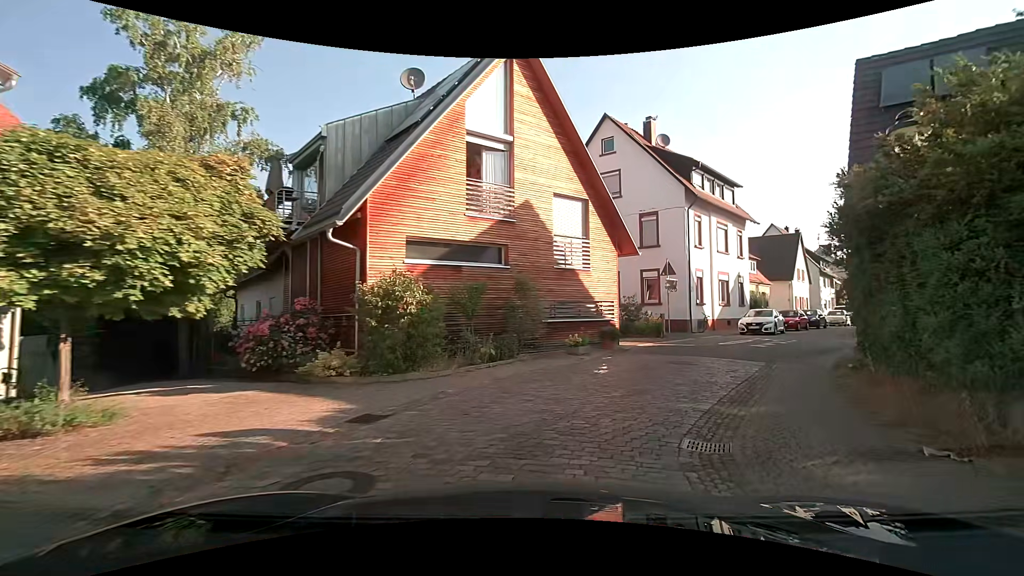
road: residential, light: Day
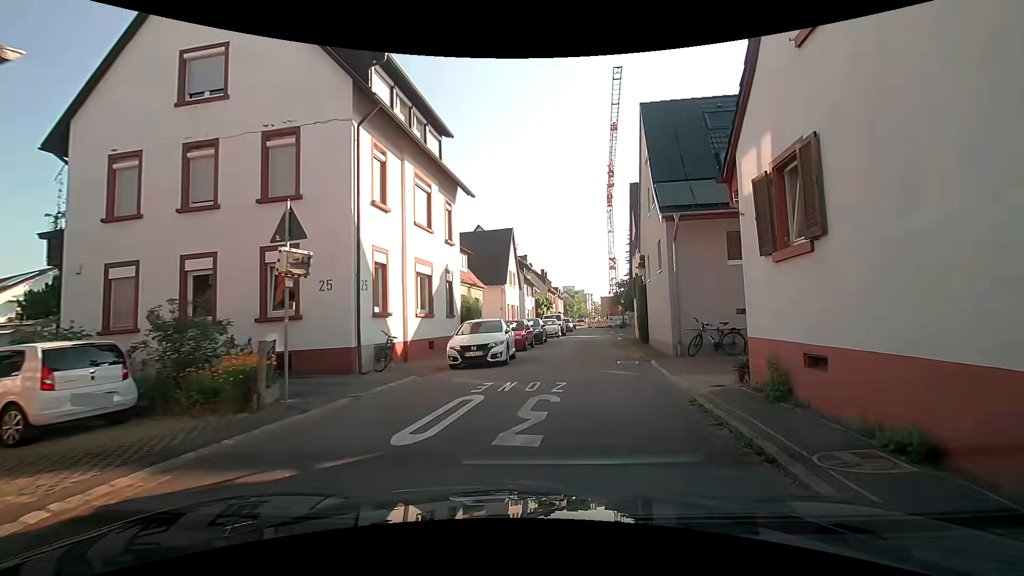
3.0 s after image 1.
(+4.4, +14.6) m; +32°
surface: asphalt
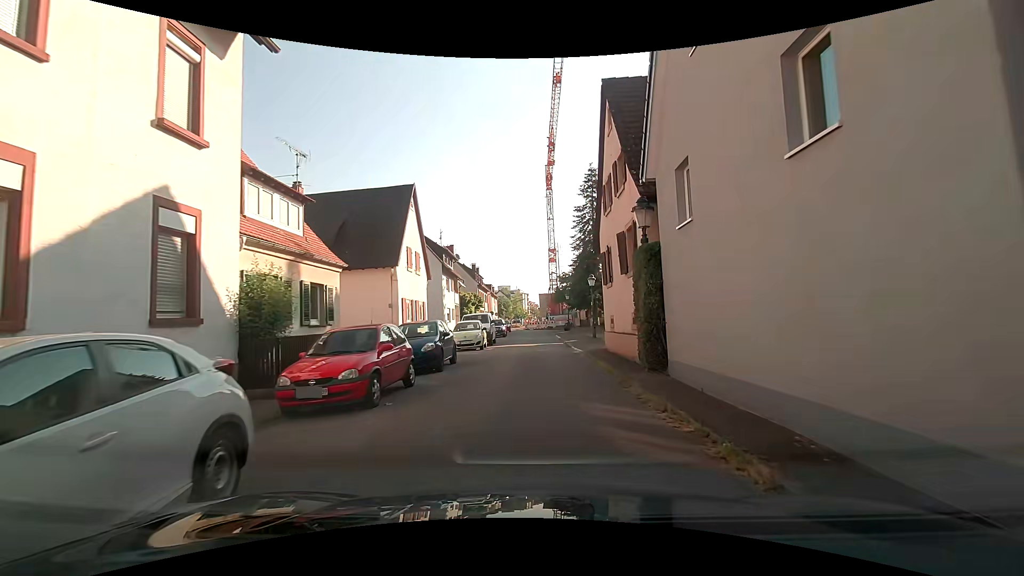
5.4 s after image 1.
(+0.8, +13.5) m; +7°
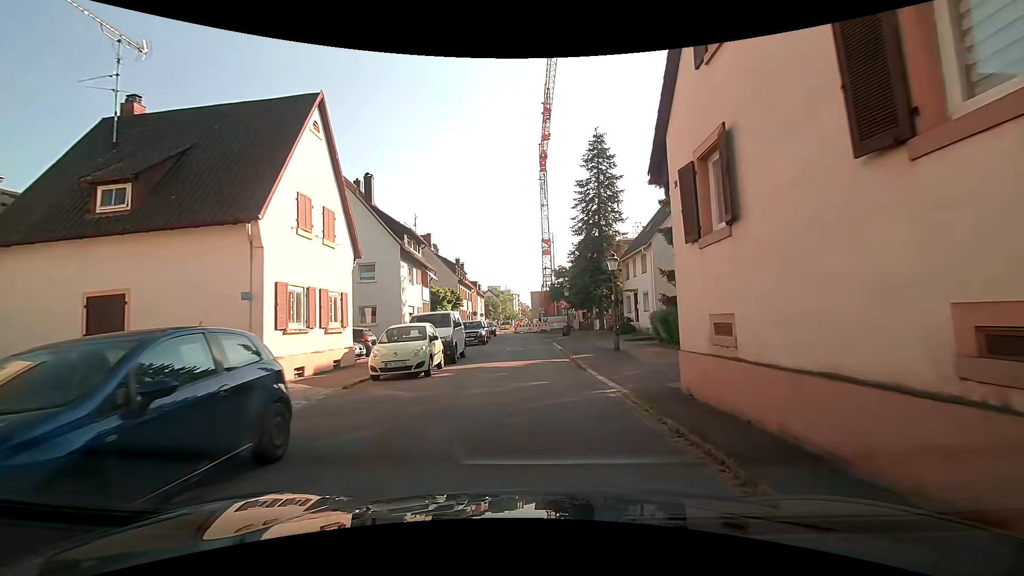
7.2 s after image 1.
(-0.1, +11.1) m; 0°
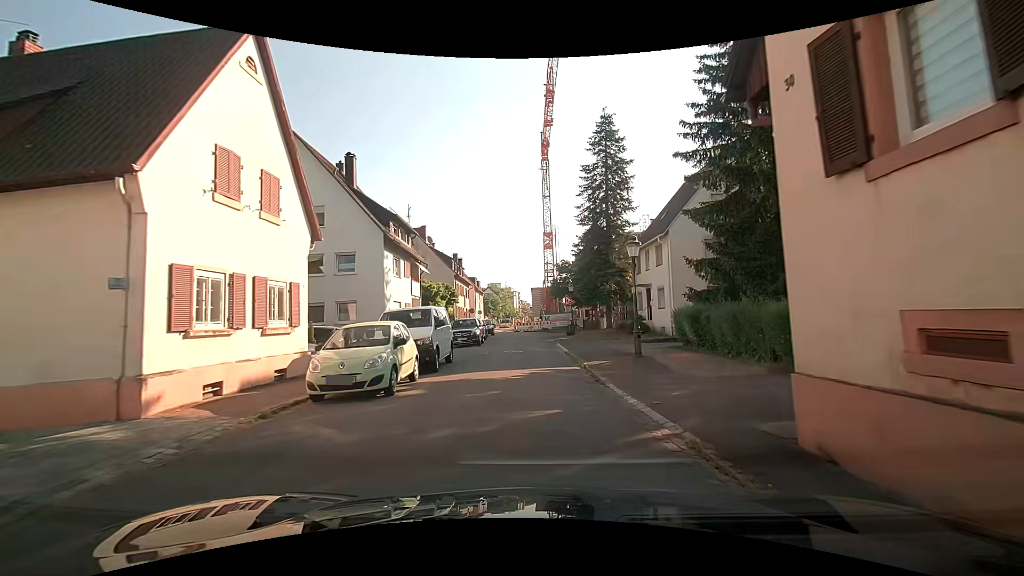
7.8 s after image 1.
(0.0, +3.8) m; -2°
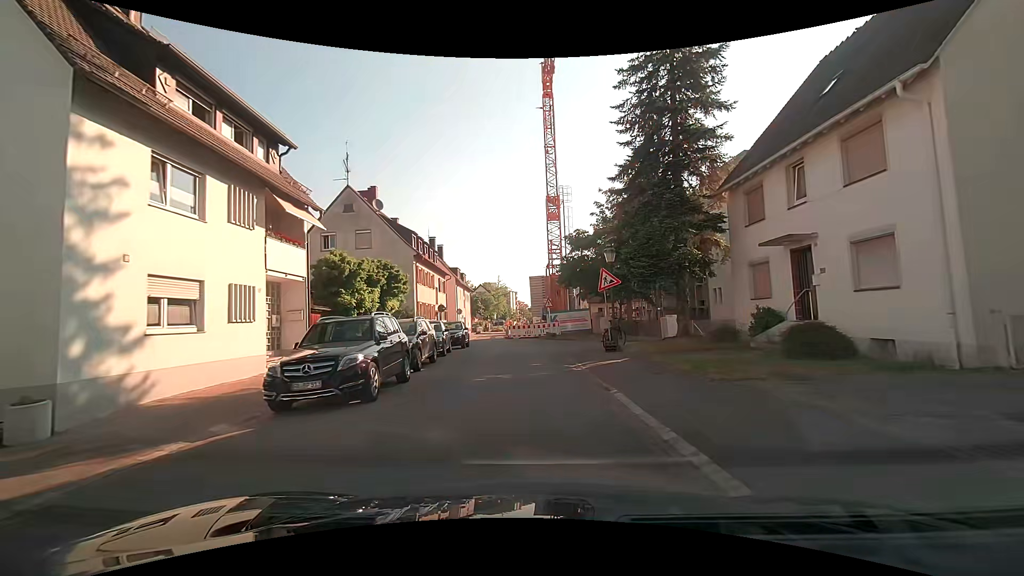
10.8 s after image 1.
(+0.7, +19.0) m; +3°
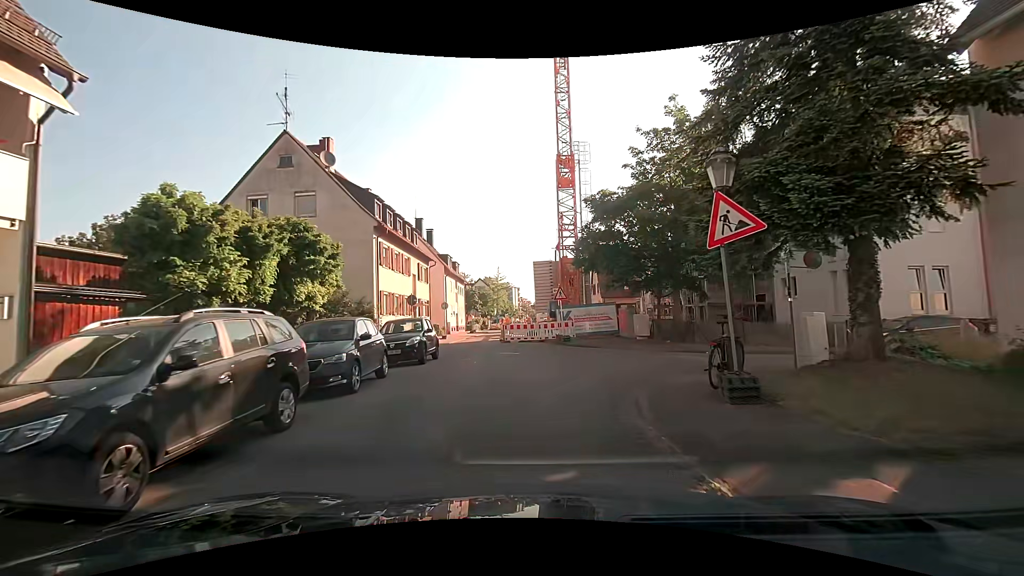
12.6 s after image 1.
(-0.2, +10.5) m; -2°
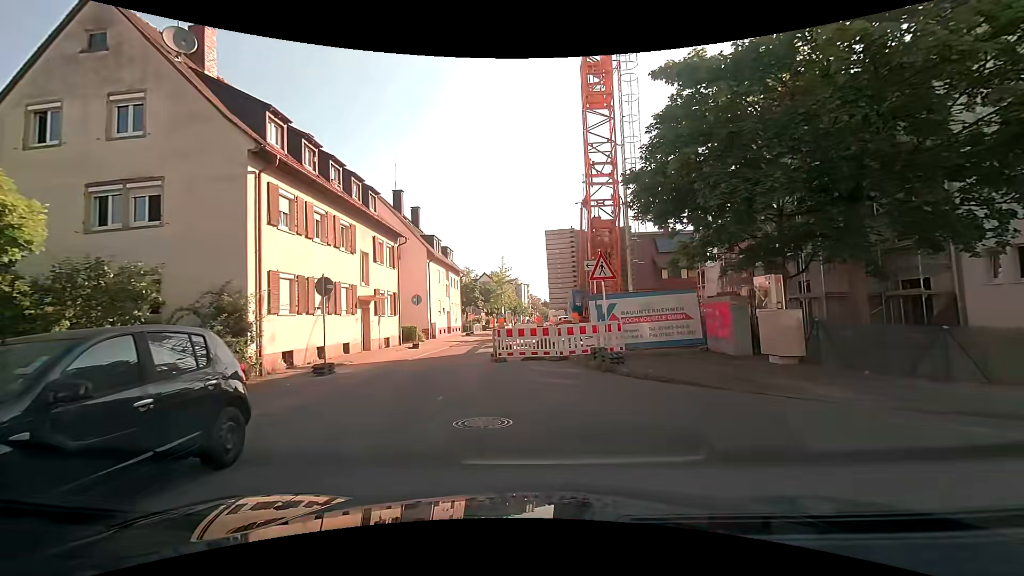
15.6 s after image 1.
(+0.1, +12.8) m; -1°
(-1, +10) (-3, +20) (-3, +30) (-3, +40) (-2, +50) (0, +59) (+1, +69) (+1, +79) (+2, +89) (+2, +99) m
